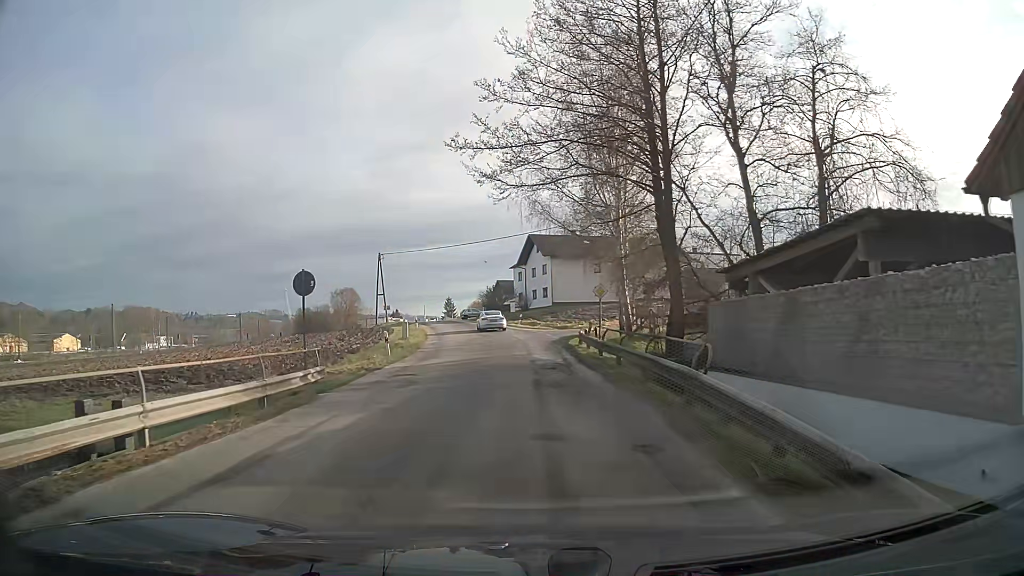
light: Day
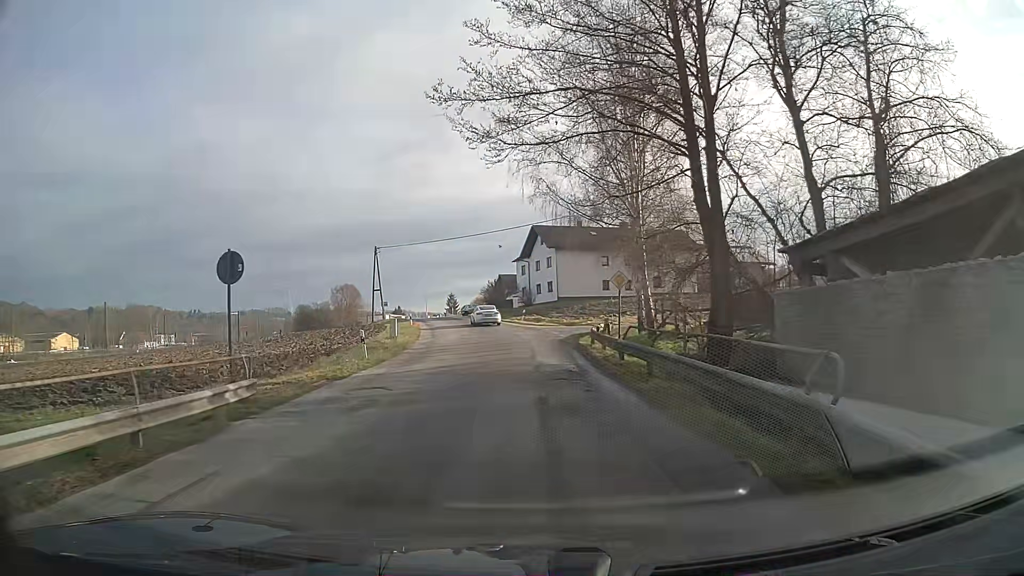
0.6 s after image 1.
(0.0, +4.4) m; -1°
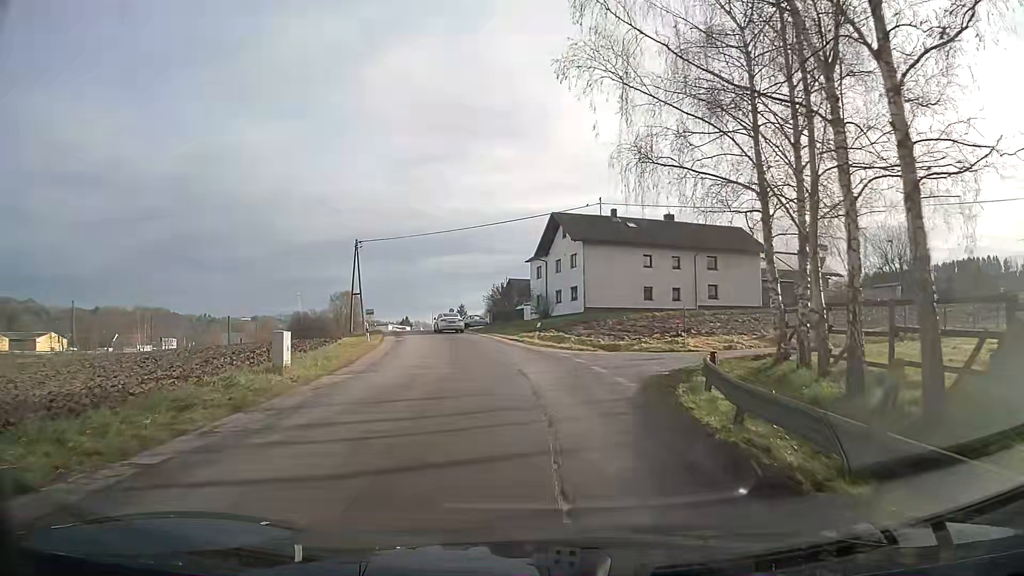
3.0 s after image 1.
(-0.2, +17.4) m; -1°
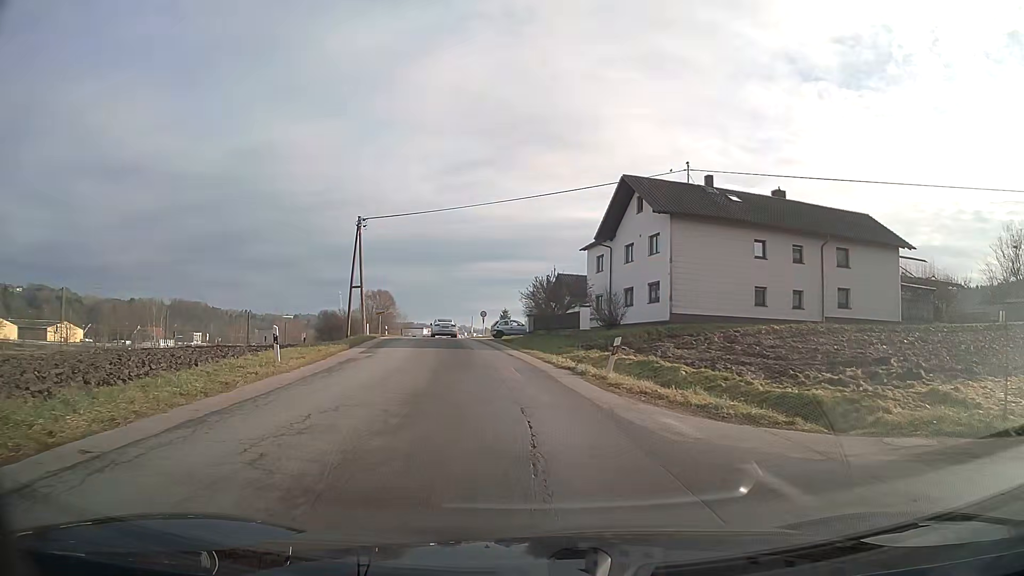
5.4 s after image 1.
(-0.7, +17.1) m; -5°
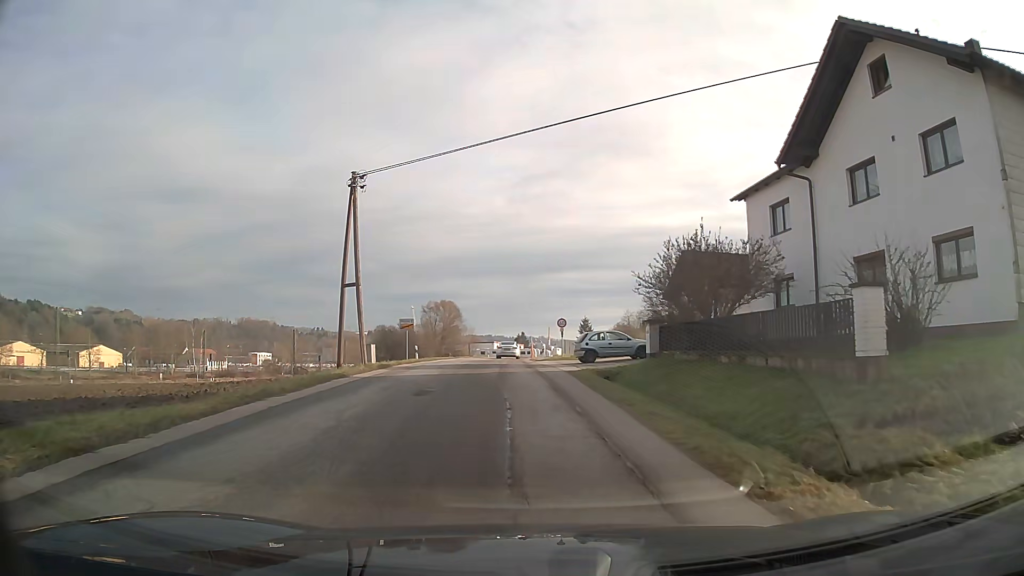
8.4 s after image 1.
(-1.3, +21.5) m; -6°
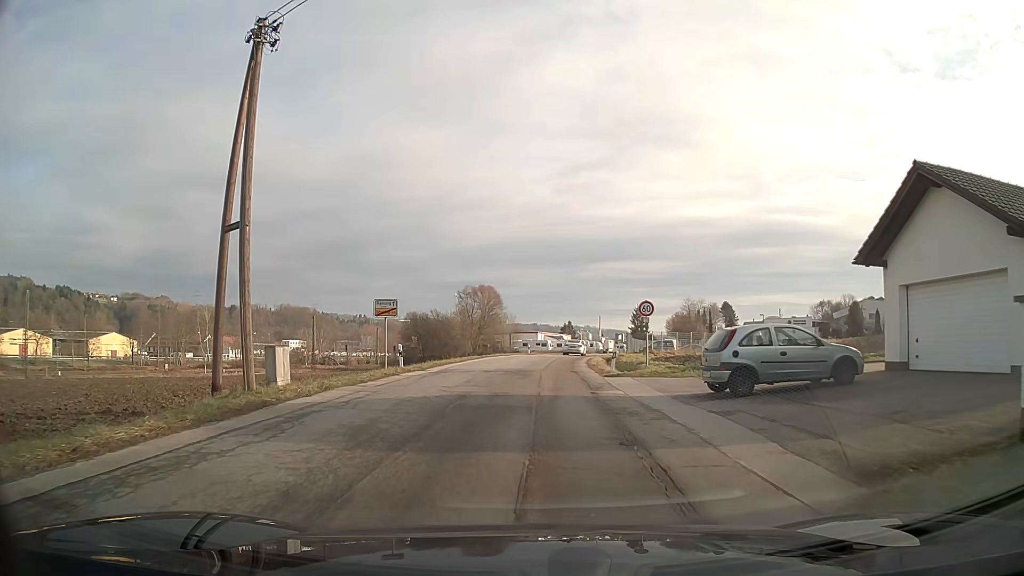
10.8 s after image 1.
(-0.7, +17.6) m; -4°
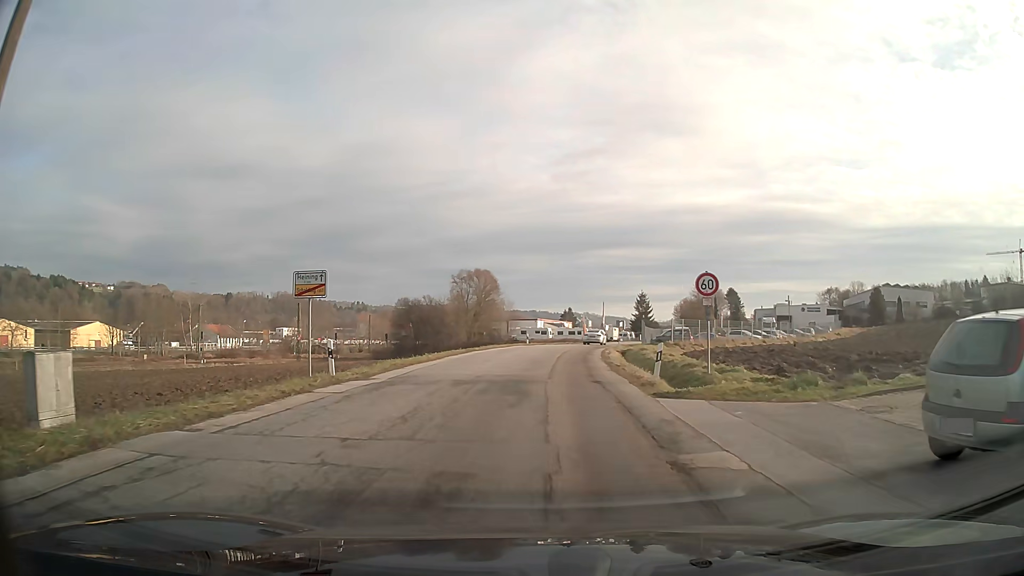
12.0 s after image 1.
(+0.1, +9.0) m; +1°
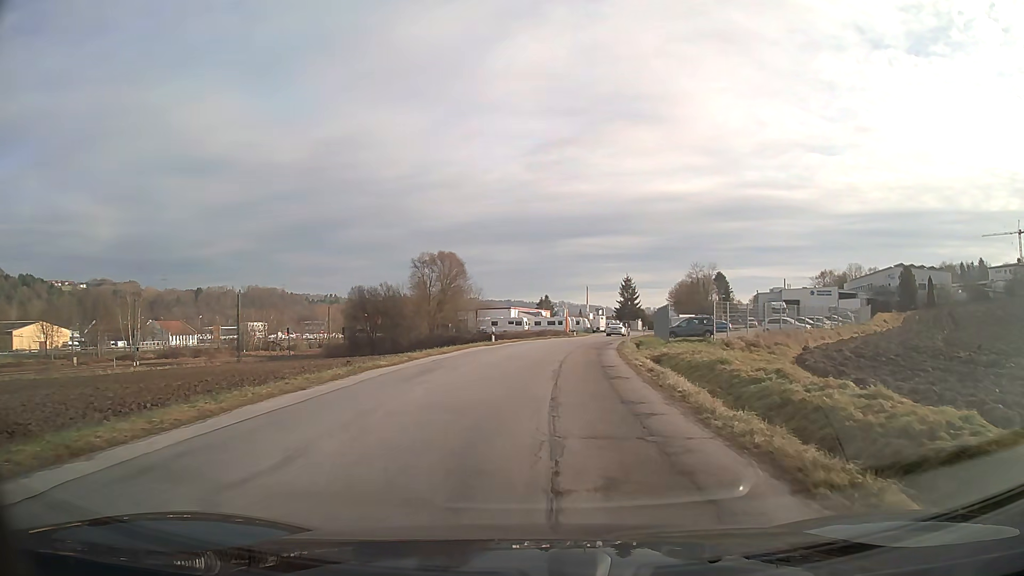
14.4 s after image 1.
(+0.3, +18.6) m; +2°
(0, +10) (+1, +20) (+2, +30) (+3, +40) (+5, +50) (+7, +60) (+9, +69) (+11, +79) (+13, +89) (+15, +99) m
